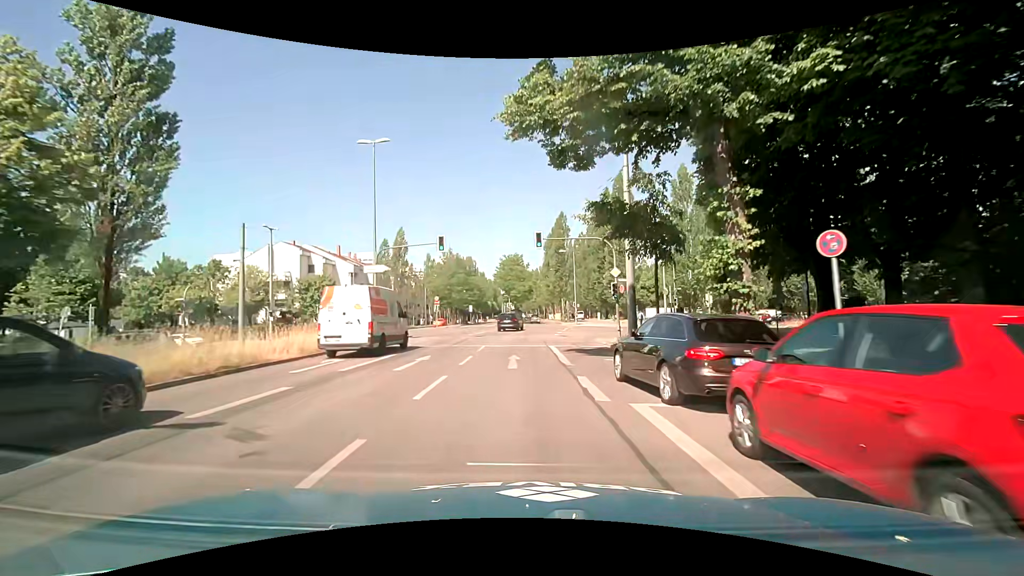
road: secondary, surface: asphalt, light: Day
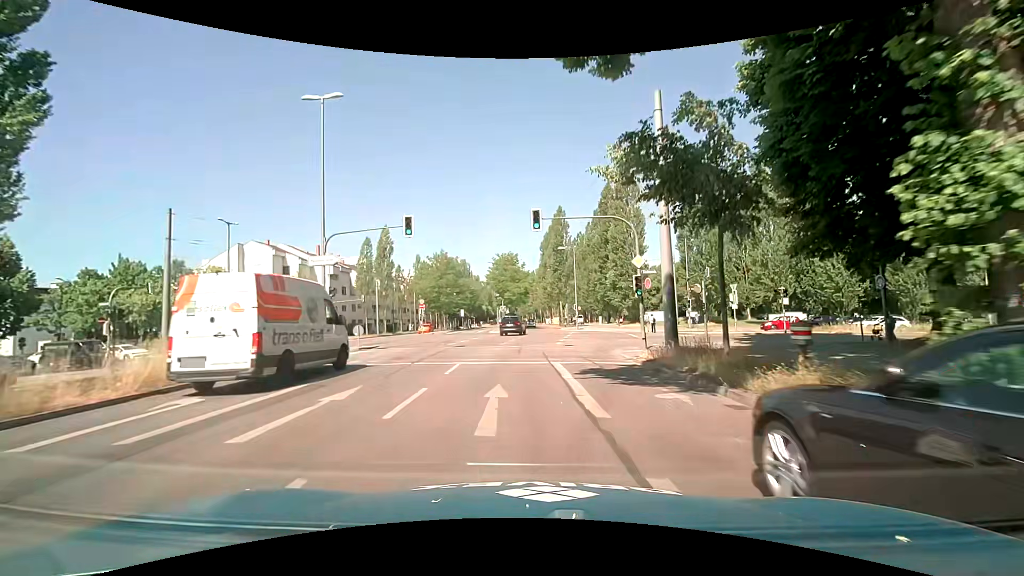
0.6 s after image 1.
(0.0, +7.0) m; 0°
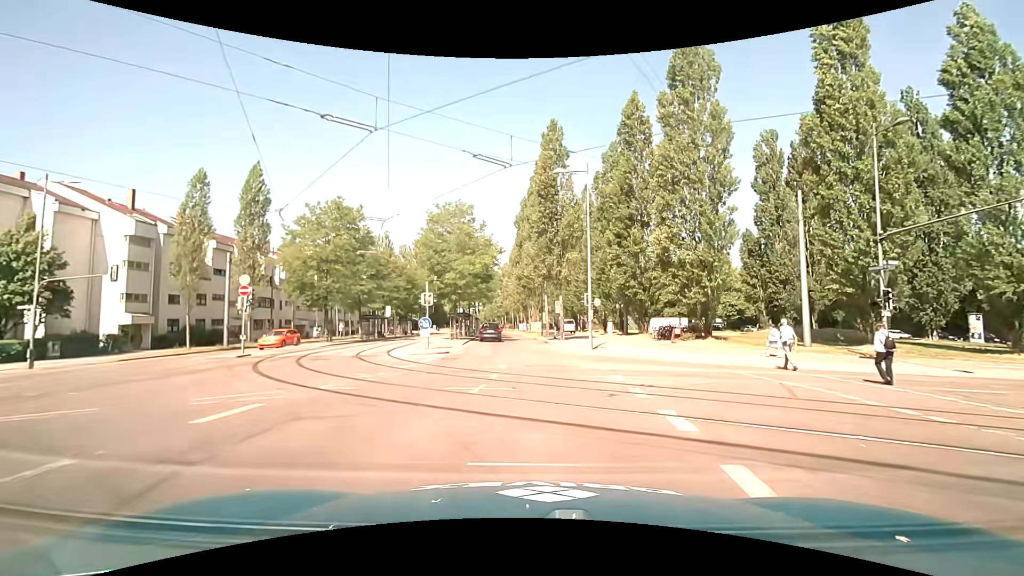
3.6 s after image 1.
(+0.9, +34.2) m; +3°
(0, +10) (0, +20) (0, +30) (-1, +40) (-1, +50) (-2, +60) (-2, +70) (-3, +80) (-4, +90) (-5, +100) m
